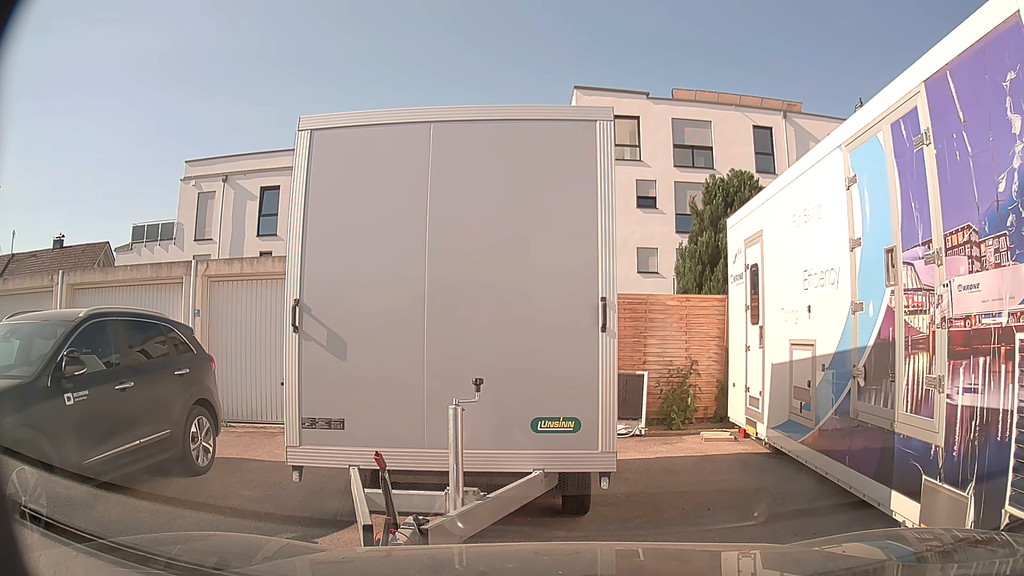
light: Day
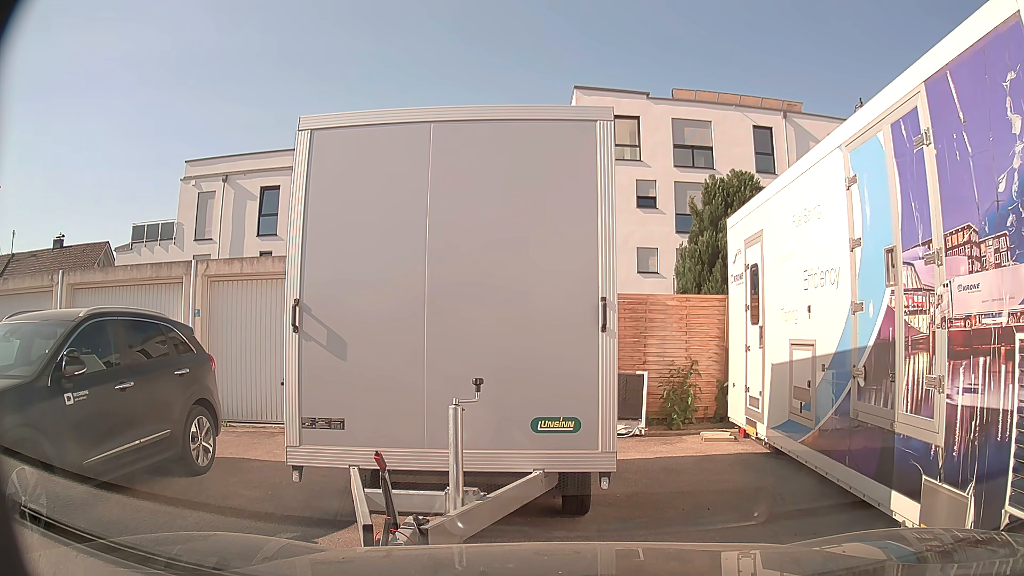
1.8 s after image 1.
(0.0, 0.0) m; 0°
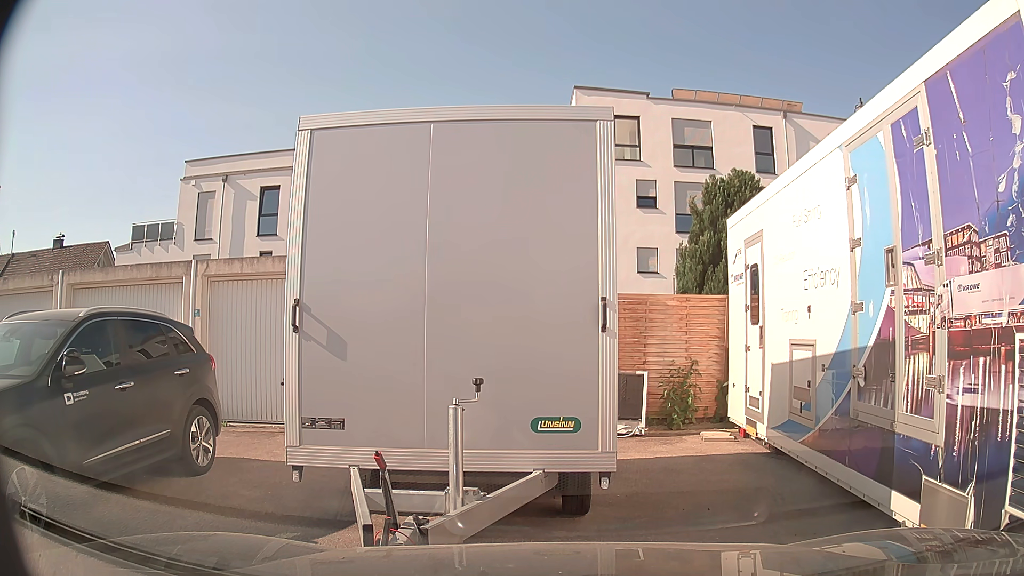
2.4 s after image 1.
(0.0, 0.0) m; 0°
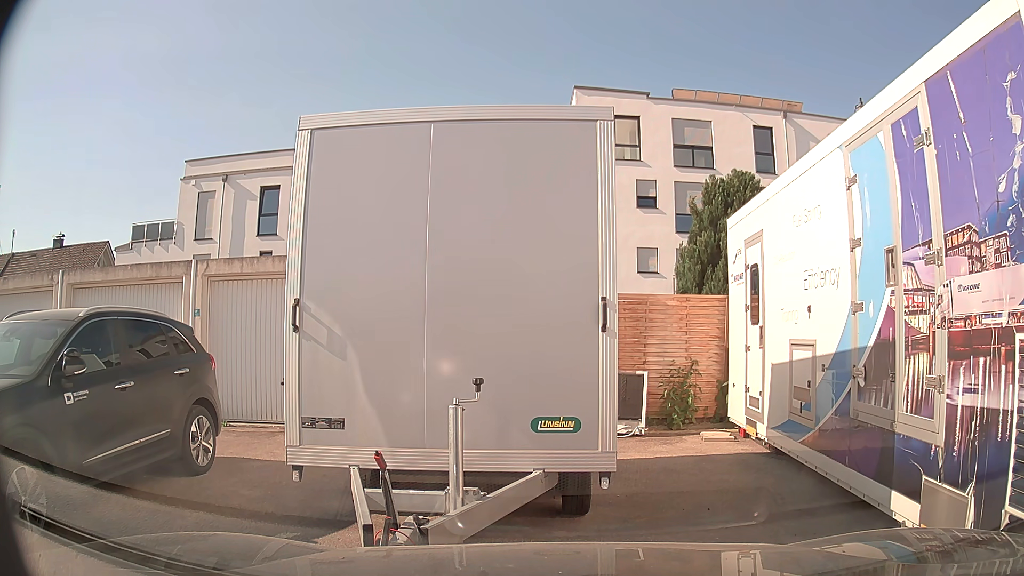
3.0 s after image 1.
(0.0, 0.0) m; 0°
